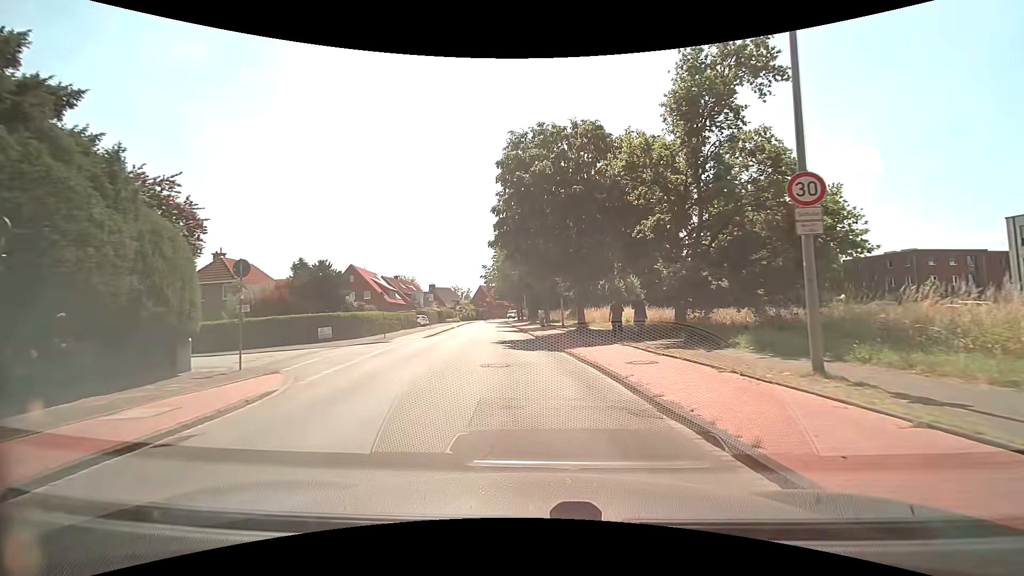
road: tertiary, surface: asphalt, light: Day
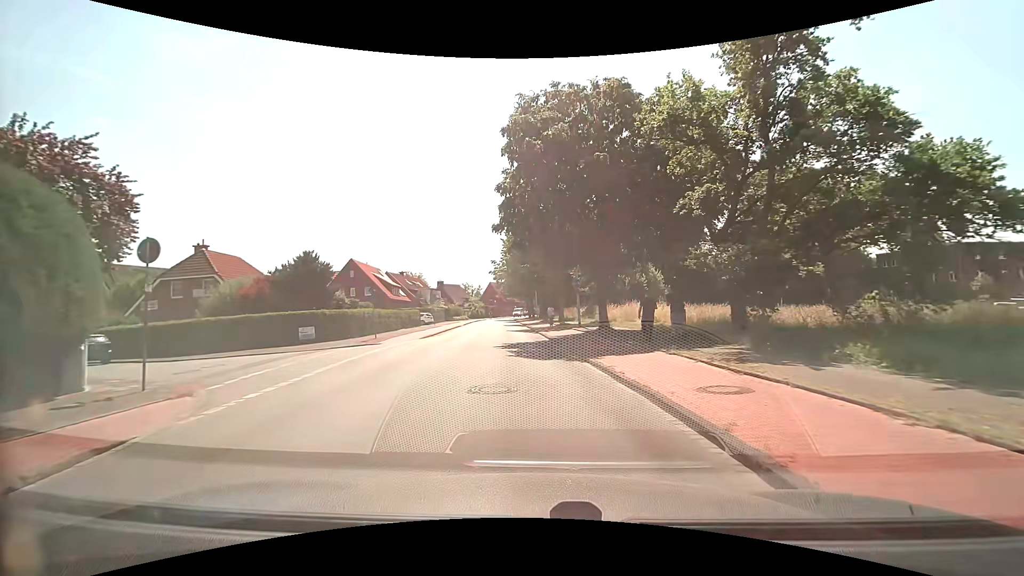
(-0.1, +4.5) m; -2°
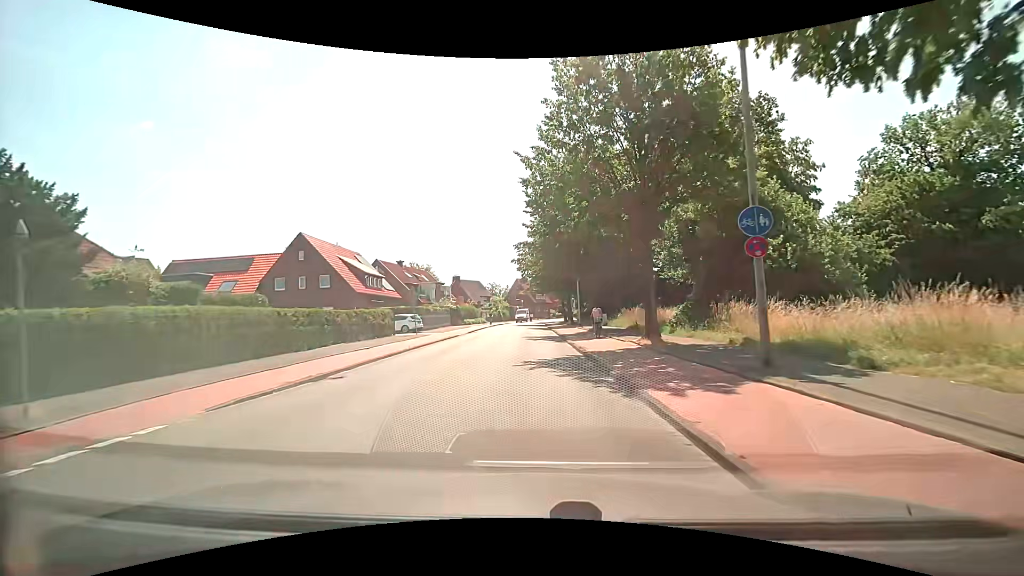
(-0.8, +22.5) m; -2°
(0, +10) (-1, +20) (-1, +30) (-1, +40) (-2, +50) (-2, +60) (-2, +70) (-1, +80) (0, +90) (+2, +100) m
